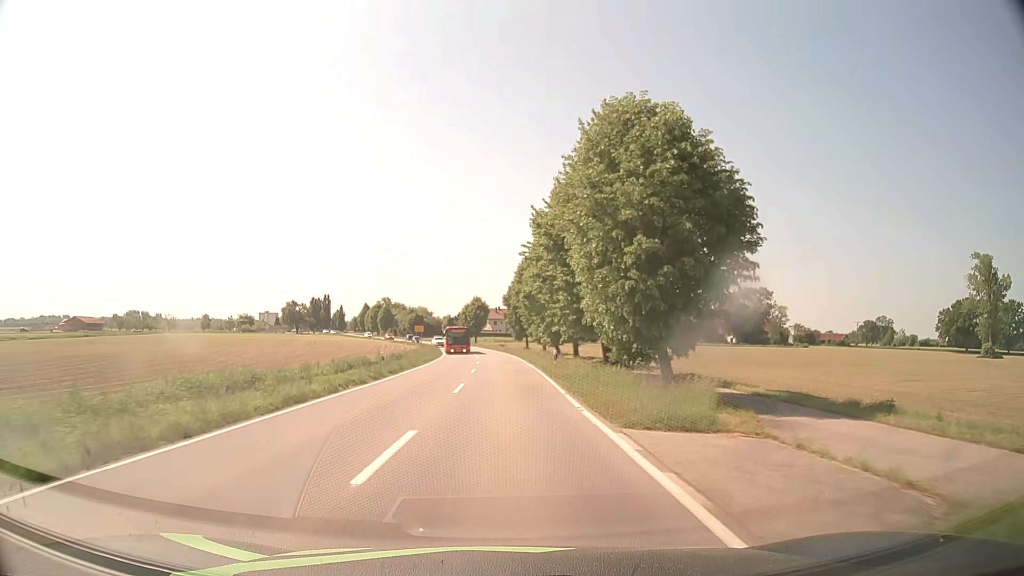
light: Day
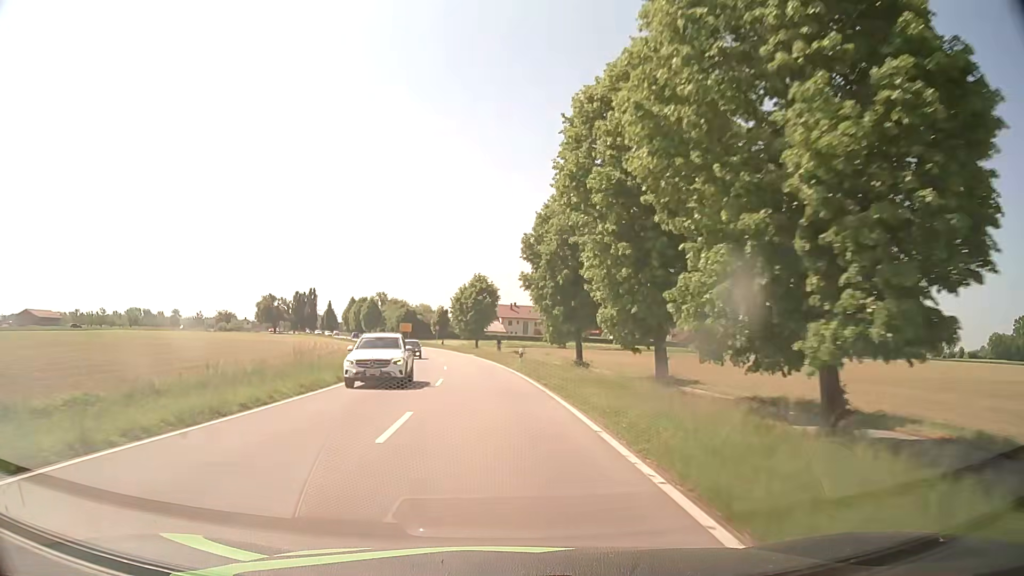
(-0.3, +45.7) m; -2°
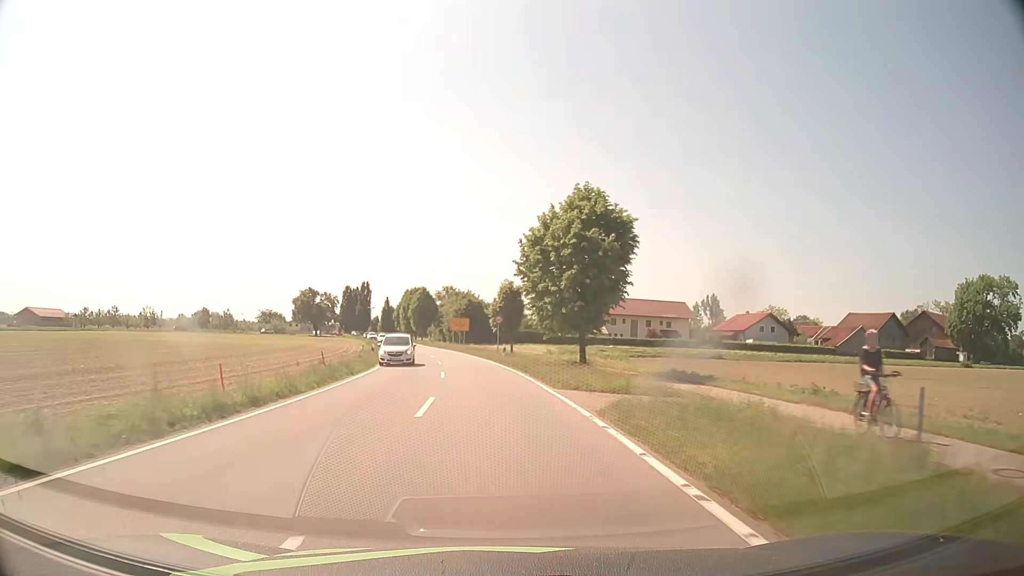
(-2.3, +45.4) m; -7°
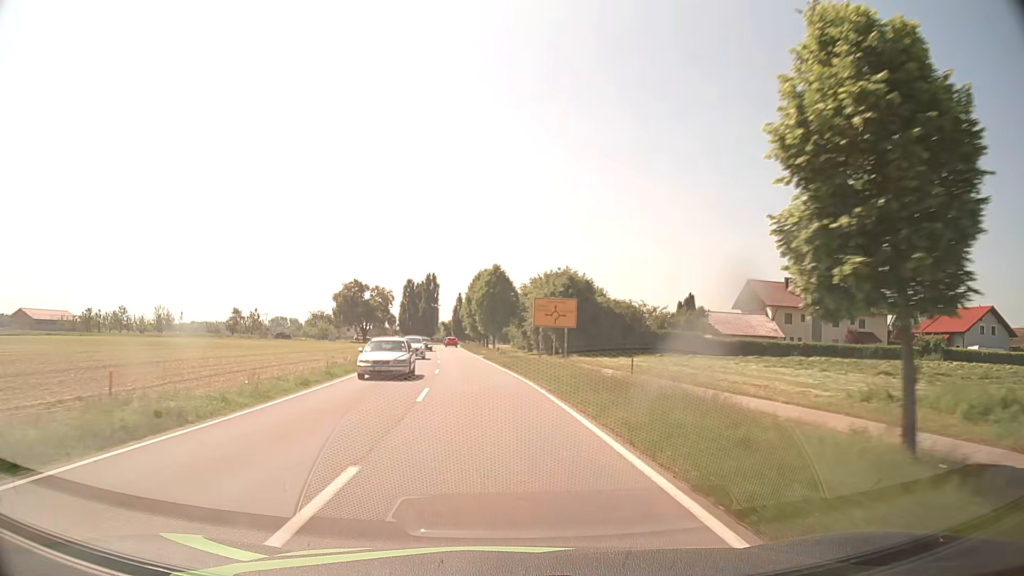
(-3.1, +45.3) m; -8°
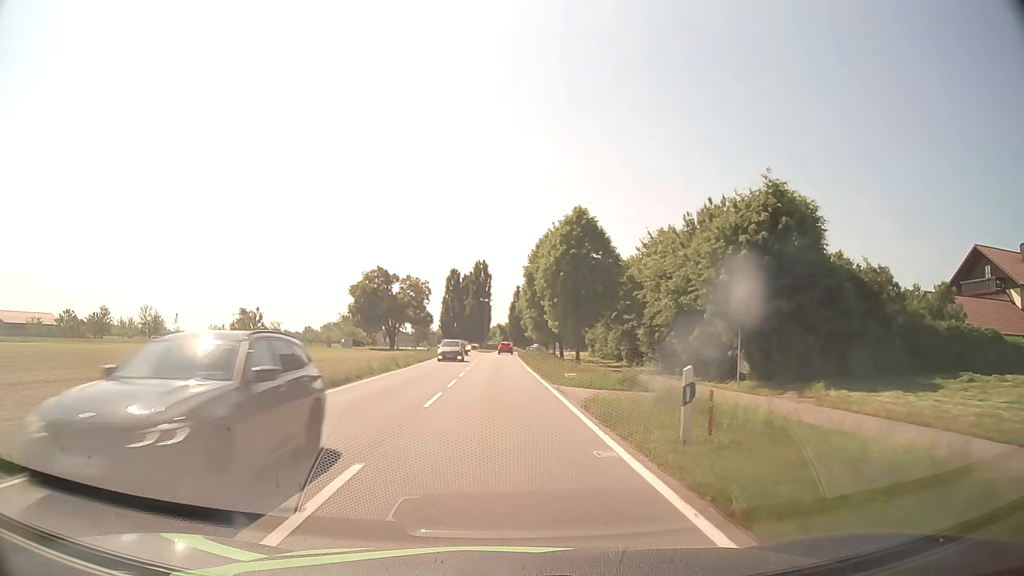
(-2.0, +36.4) m; -5°
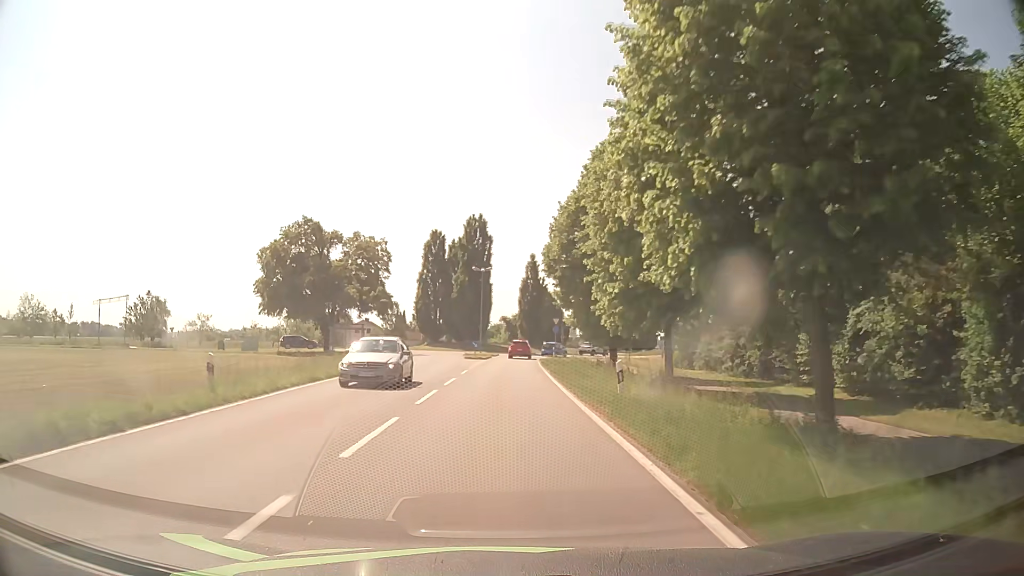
(-0.4, +44.9) m; -1°
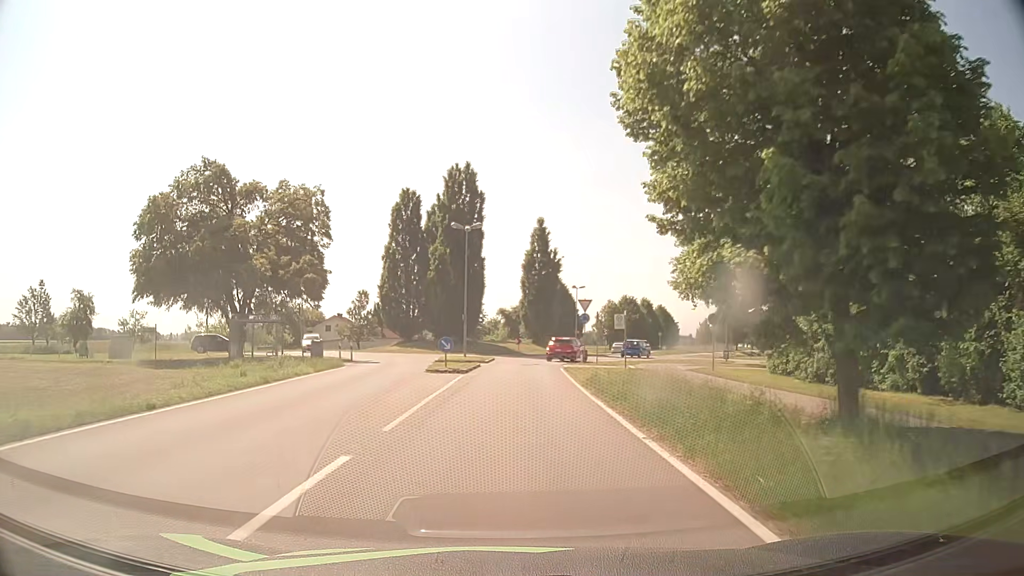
(-0.1, +23.6) m; 0°
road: tertiary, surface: asphalt
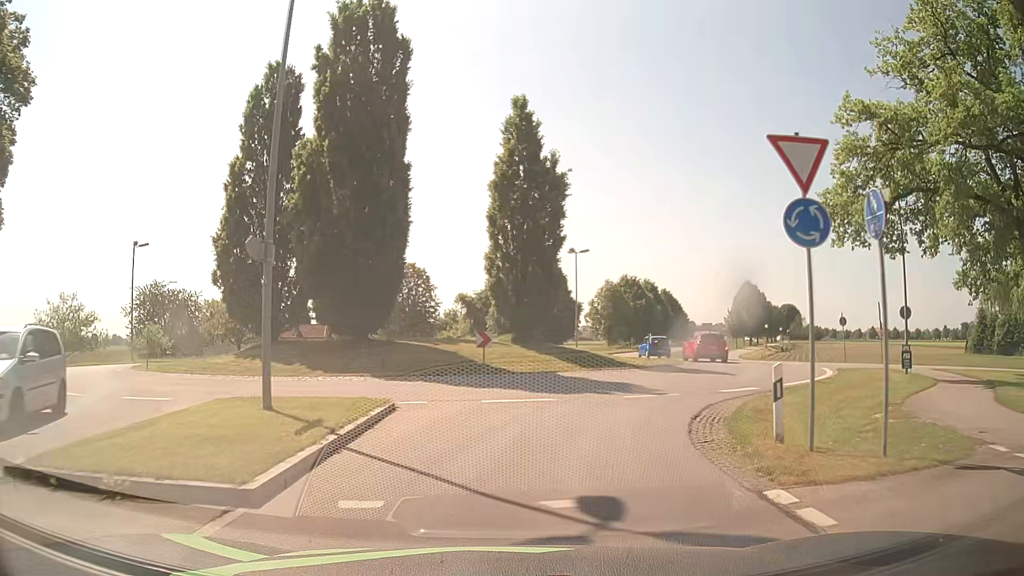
(+0.7, +31.0) m; +3°
(+1, +10) (+4, +19) (+9, +28) (+11, +38) (+11, +48) (+12, +58) (+15, +67) (+20, +76) (+24, +85) (+28, +94) m
